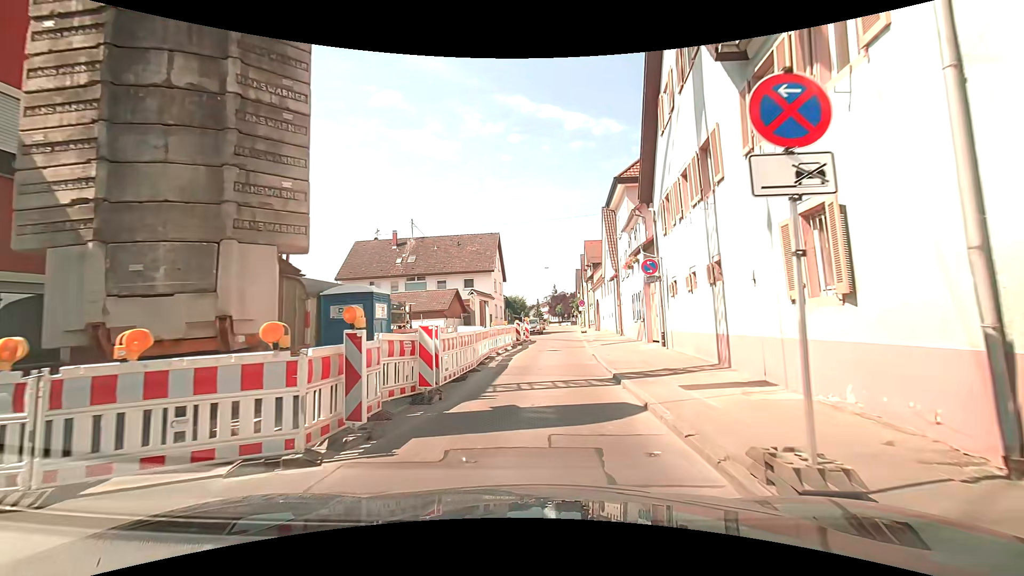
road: residential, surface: asphalt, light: Day
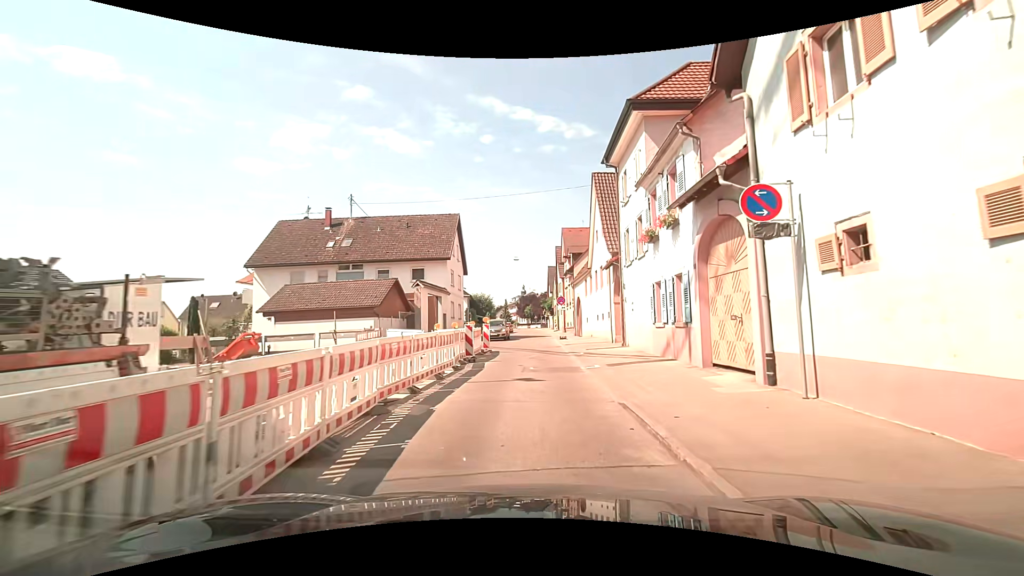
(+0.6, +10.4) m; +6°
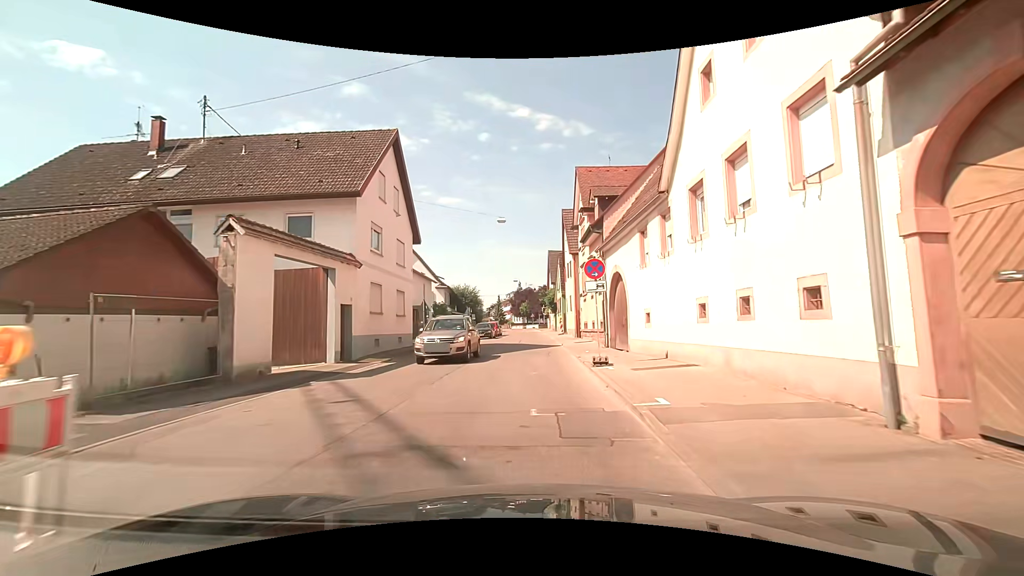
(+0.1, +20.3) m; -1°
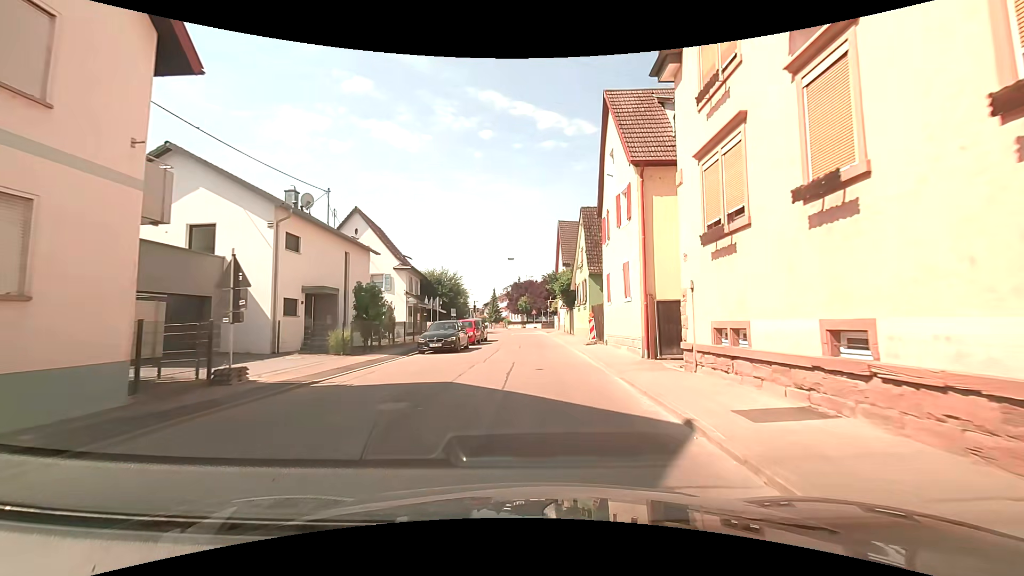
(-0.1, +21.5) m; 0°
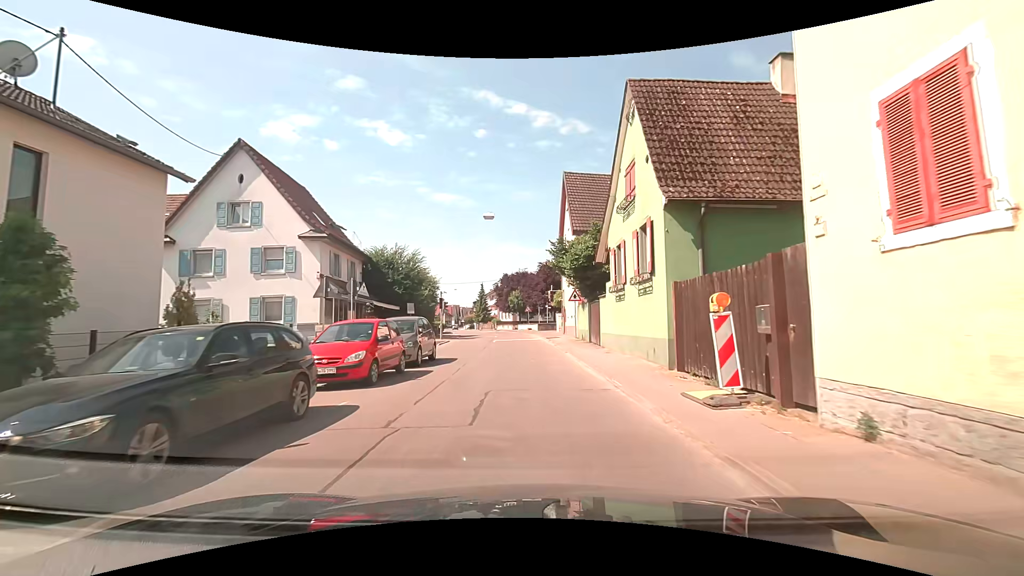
(-0.1, +17.7) m; +2°
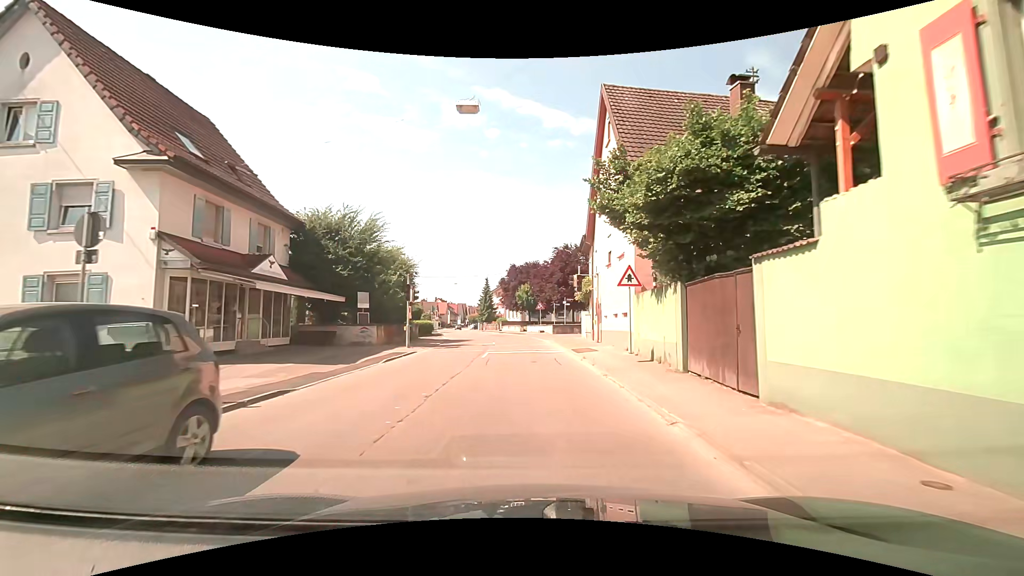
(-0.5, +13.5) m; -3°
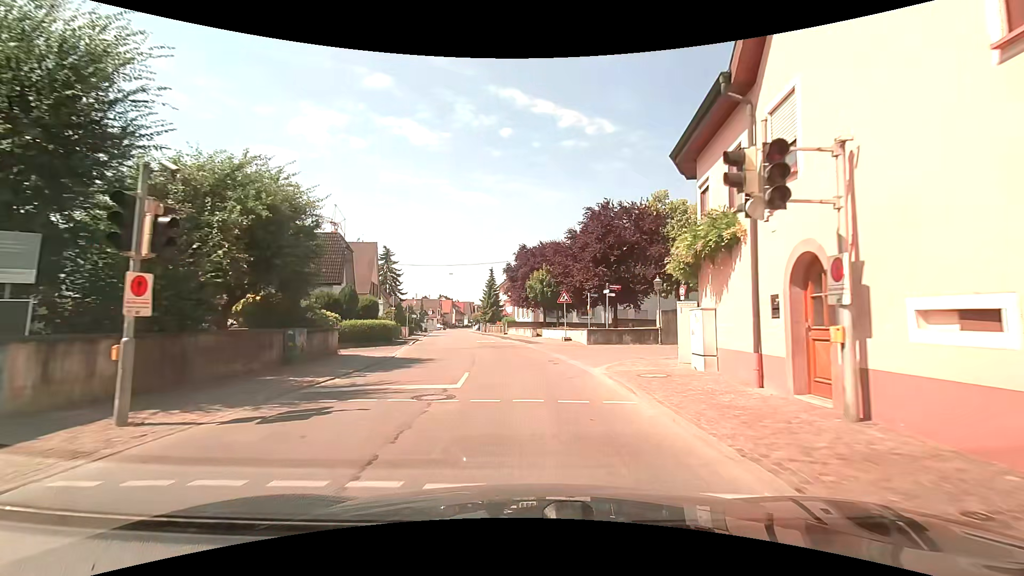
(0.0, +18.2) m; -2°
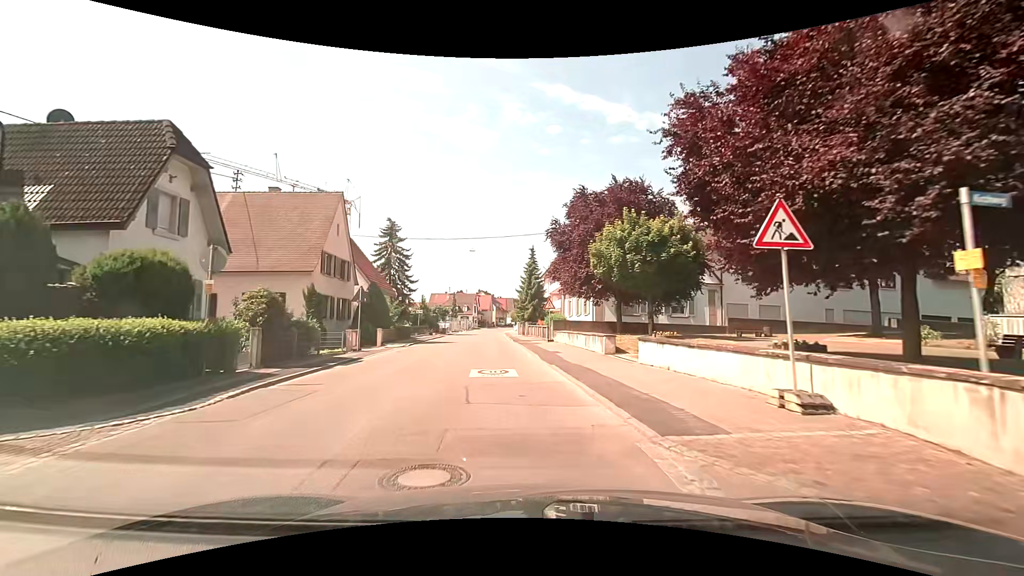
(-0.1, +21.8) m; -4°
(-1, +10) (-2, +20) (-3, +30) (-4, +40) (-4, +50) (-5, +60) (-6, +70) (-6, +80) (-7, +90) (-7, +100) m
